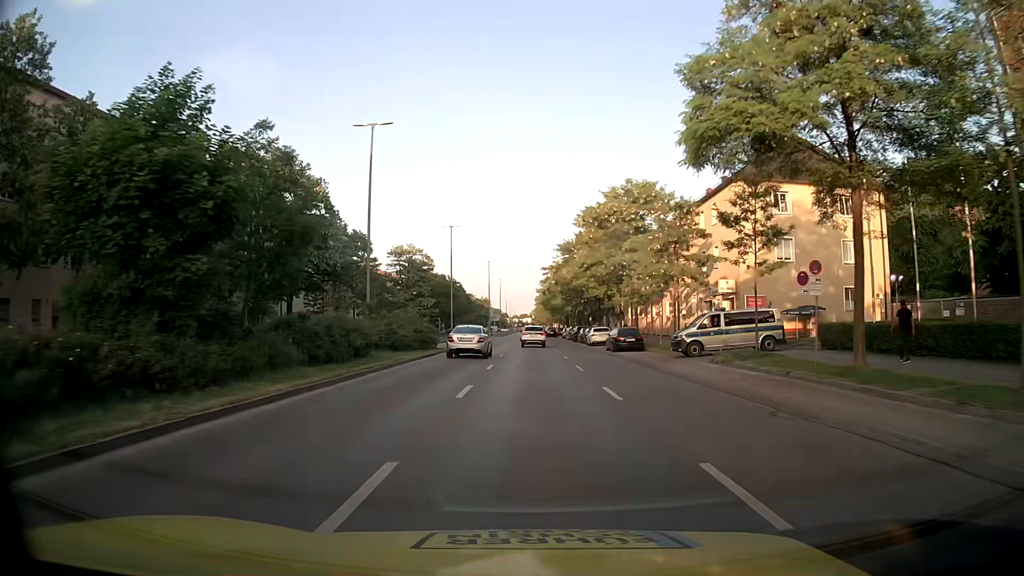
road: secondary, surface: asphalt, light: Day
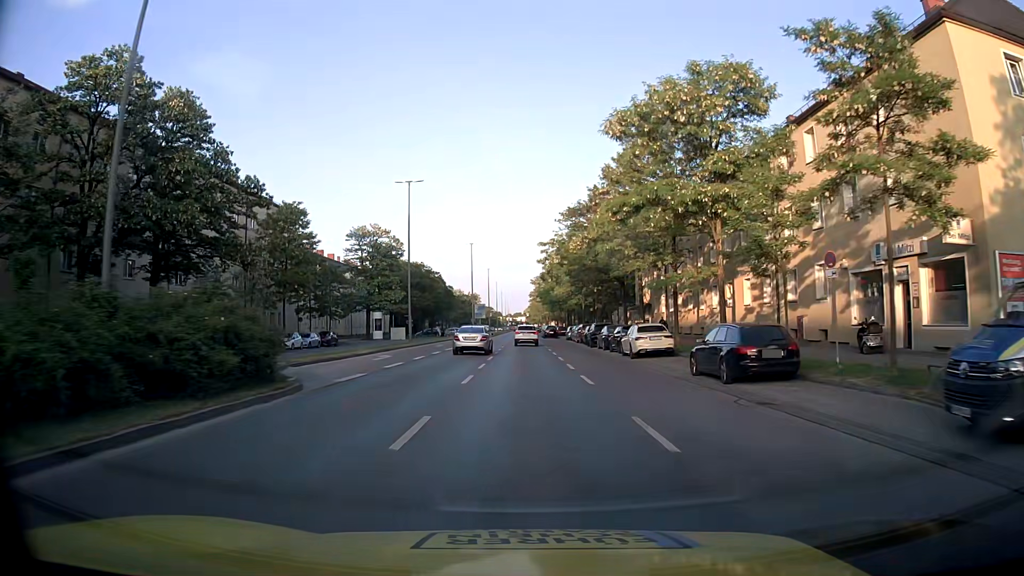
(+0.1, +23.5) m; +1°
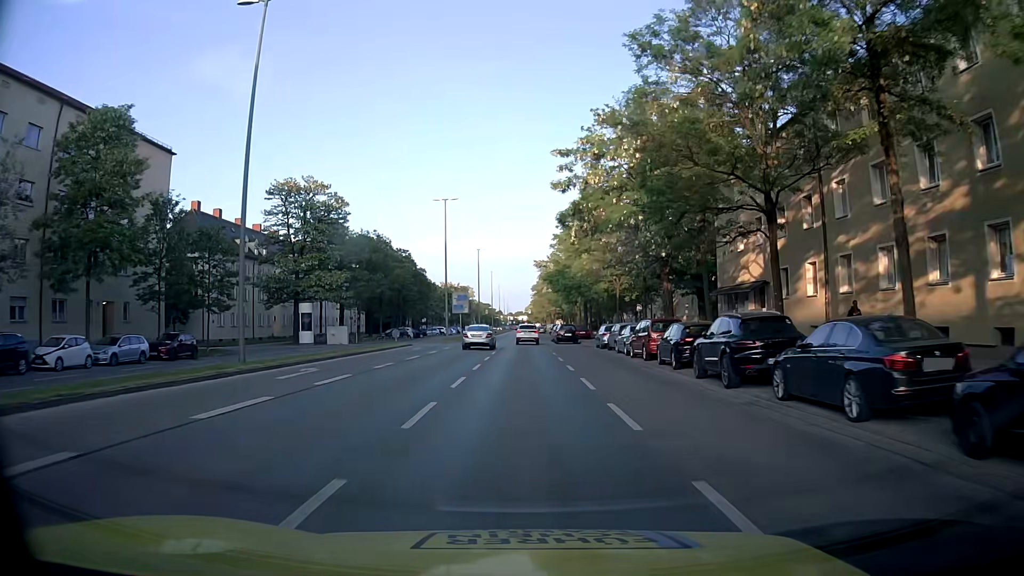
(-0.1, +31.2) m; -1°
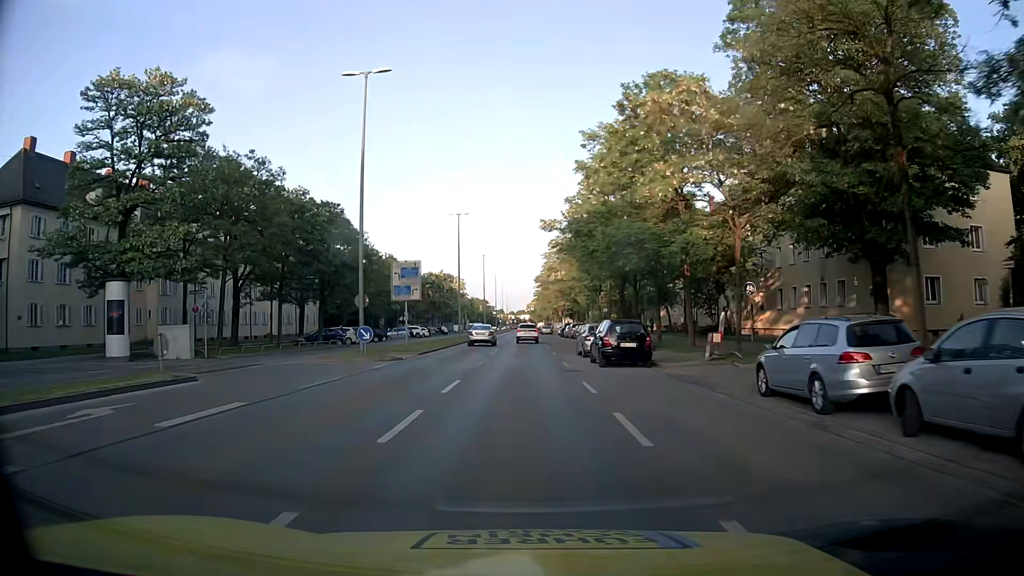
(+0.3, +31.2) m; +1°
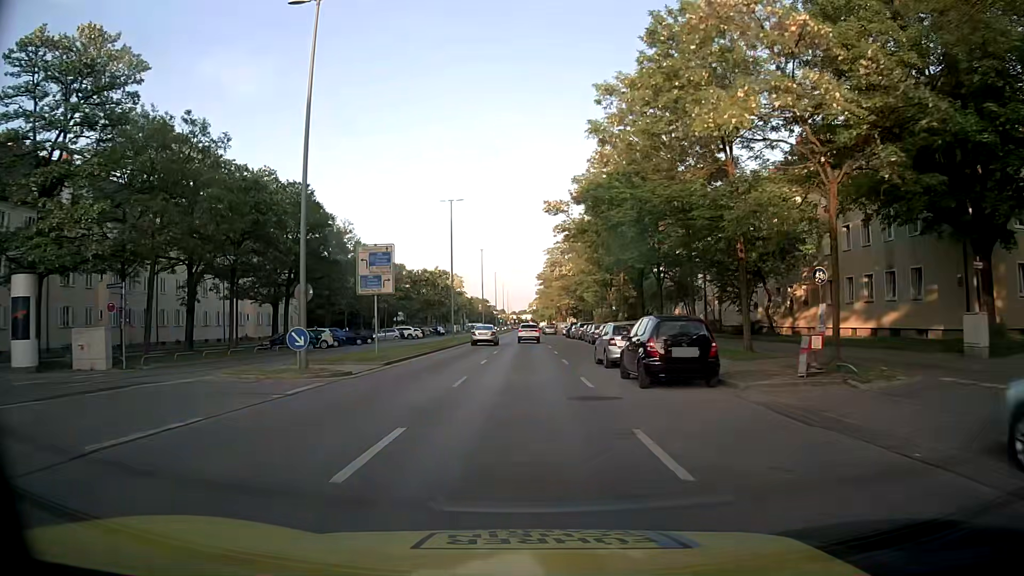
(0.0, +7.8) m; 0°
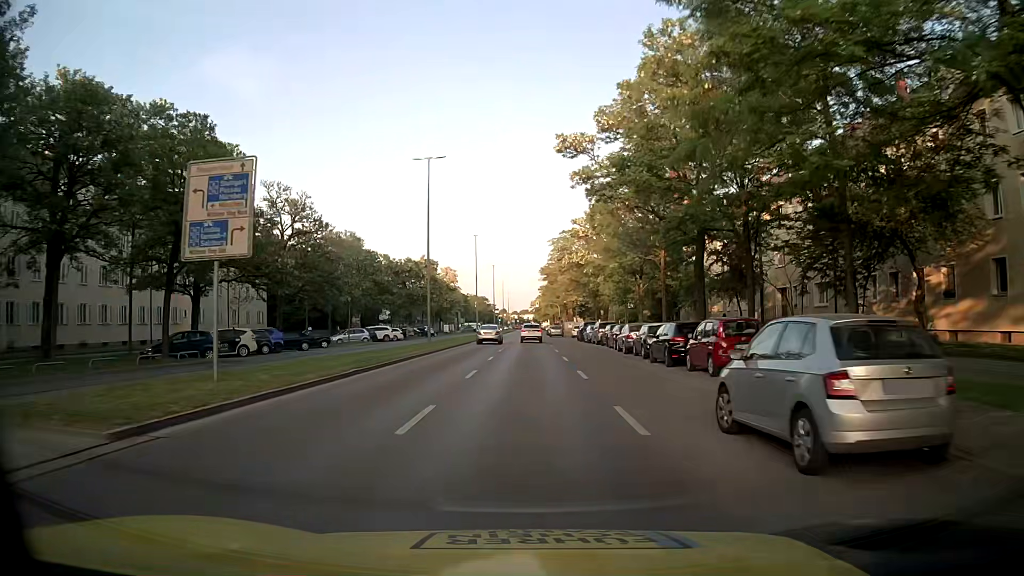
(0.0, +15.6) m; 0°
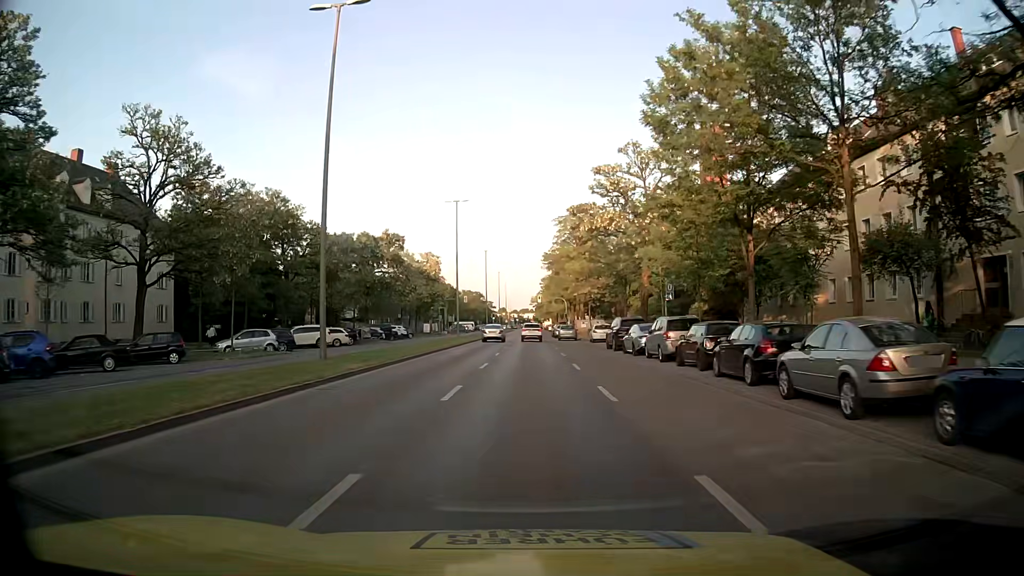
(+0.1, +23.3) m; +1°
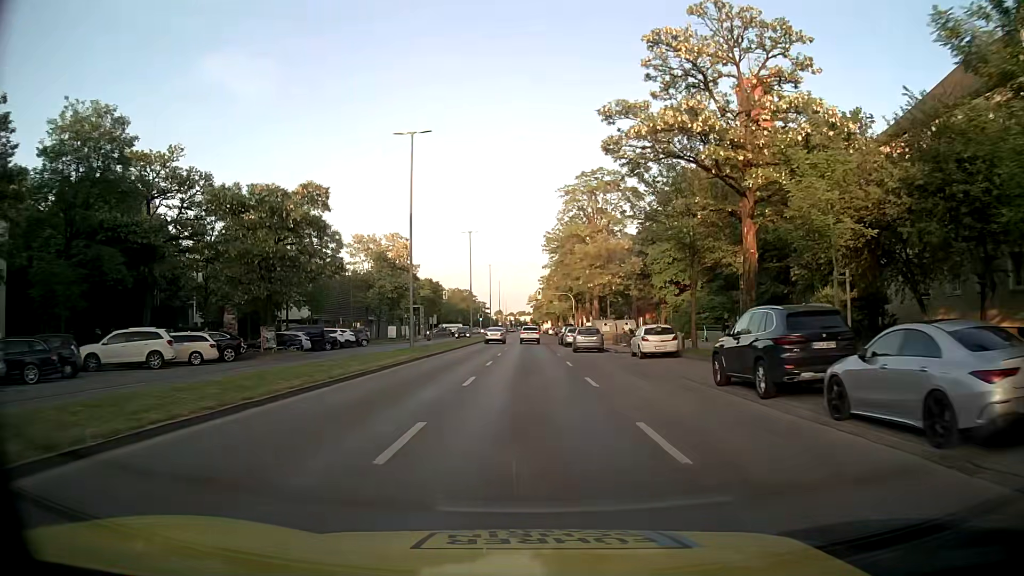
(-0.2, +23.3) m; -1°
(0, +10) (0, +20) (0, +30) (0, +40) (0, +50) (0, +60) (0, +70) (+1, +80) (0, +90) (+1, +100) m
